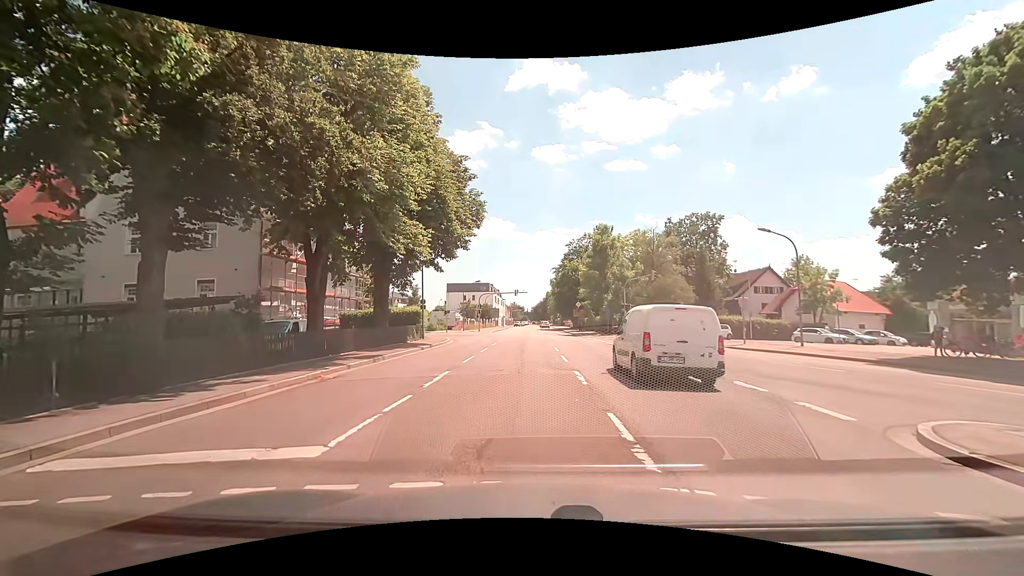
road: secondary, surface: asphalt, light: Day
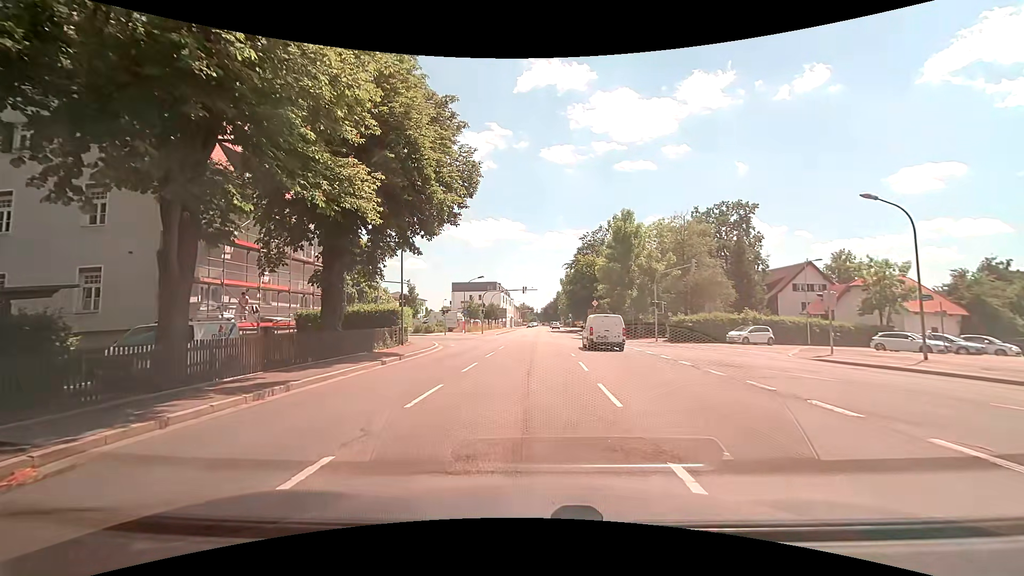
(-0.2, +8.8) m; -2°
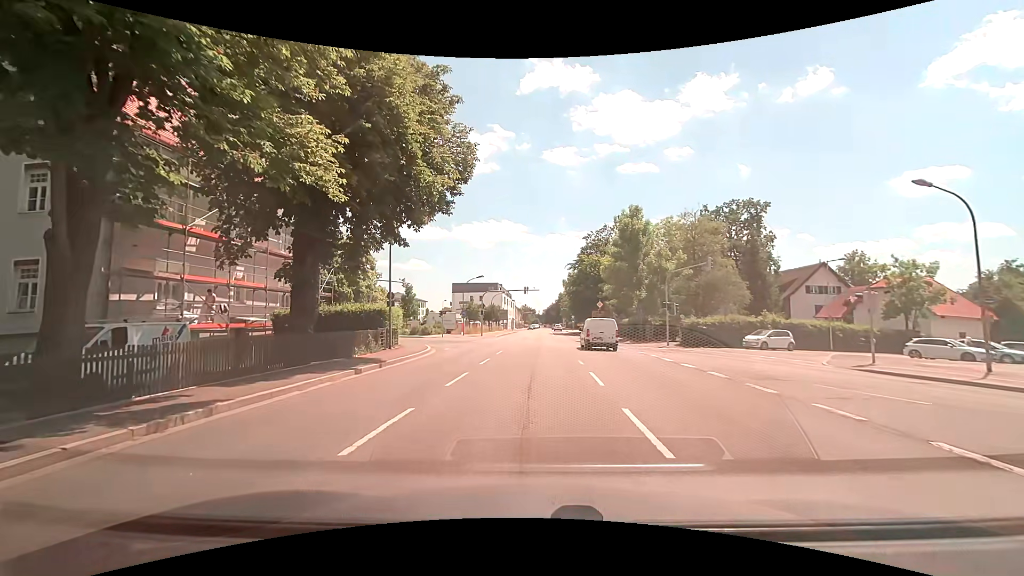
(0.0, +2.9) m; 0°
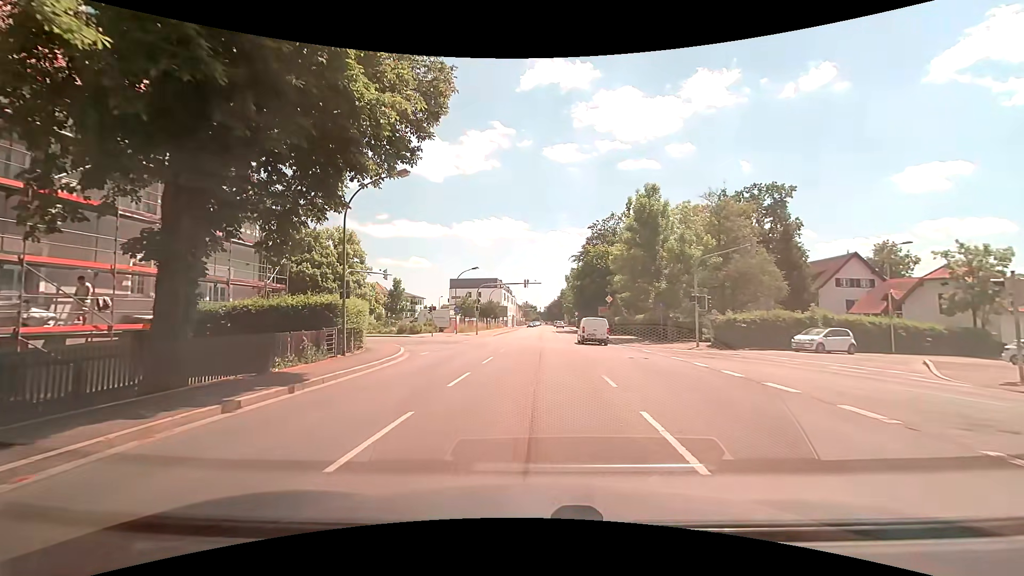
(0.0, +6.7) m; 0°
